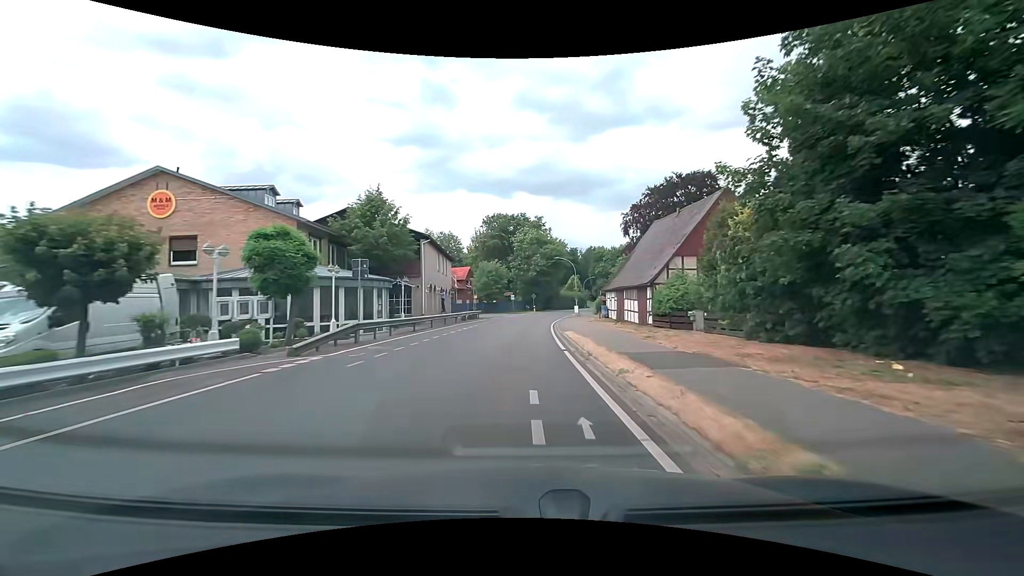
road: tertiary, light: Day
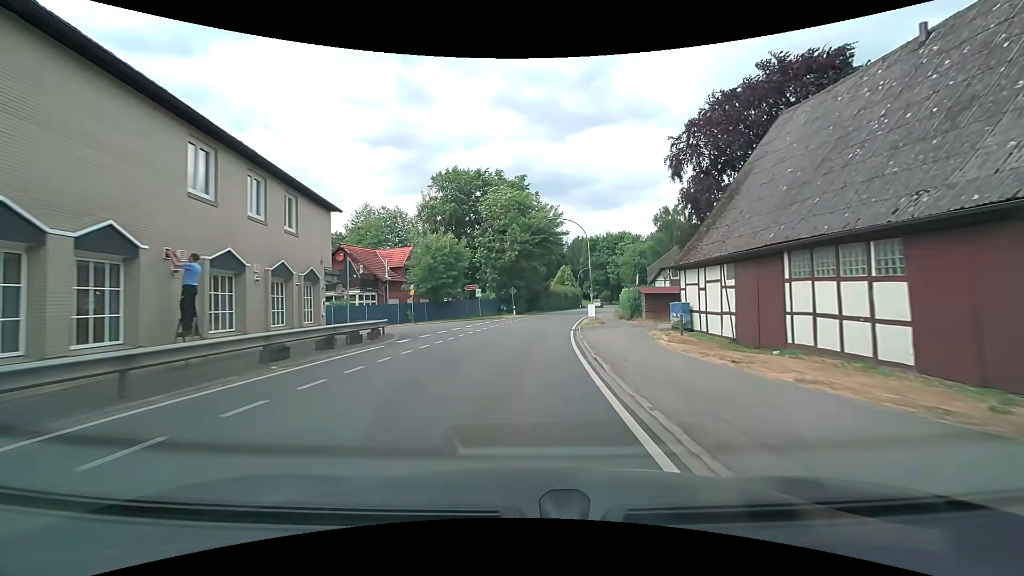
(+0.4, +30.5) m; +3°
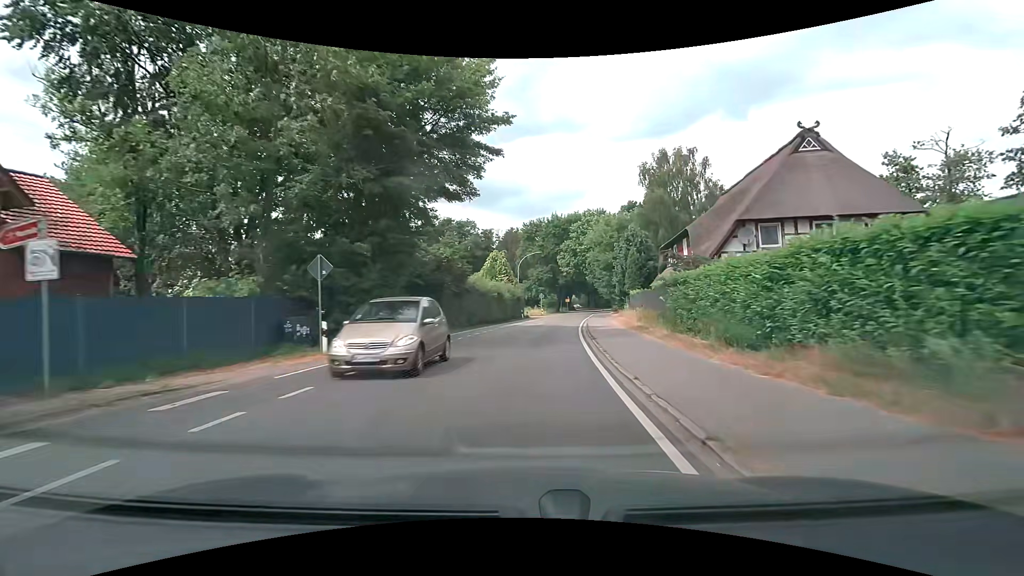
(+2.3, +38.0) m; +8°
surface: asphalt
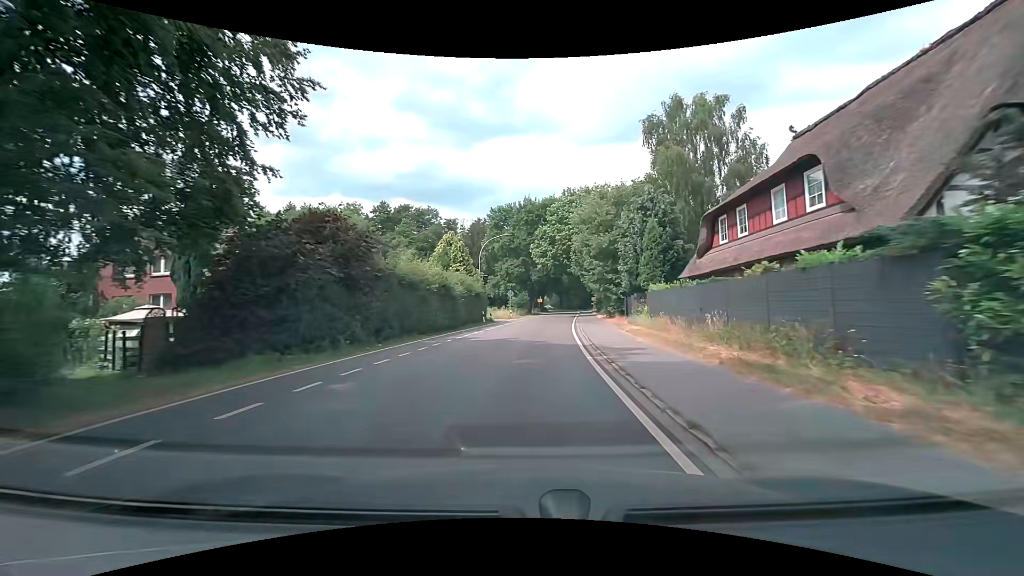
(+0.4, +15.1) m; +3°
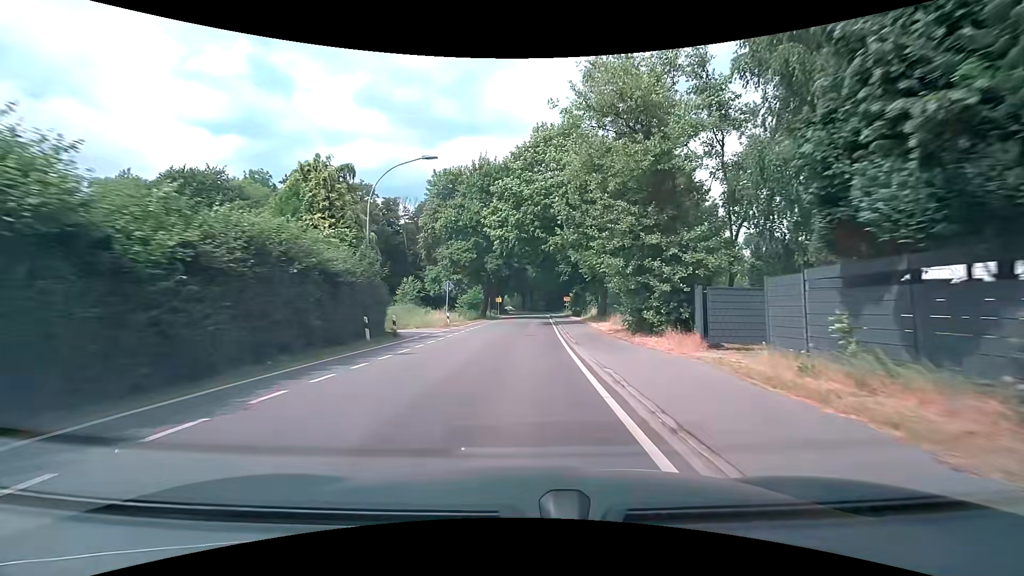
(+0.9, +22.7) m; +5°
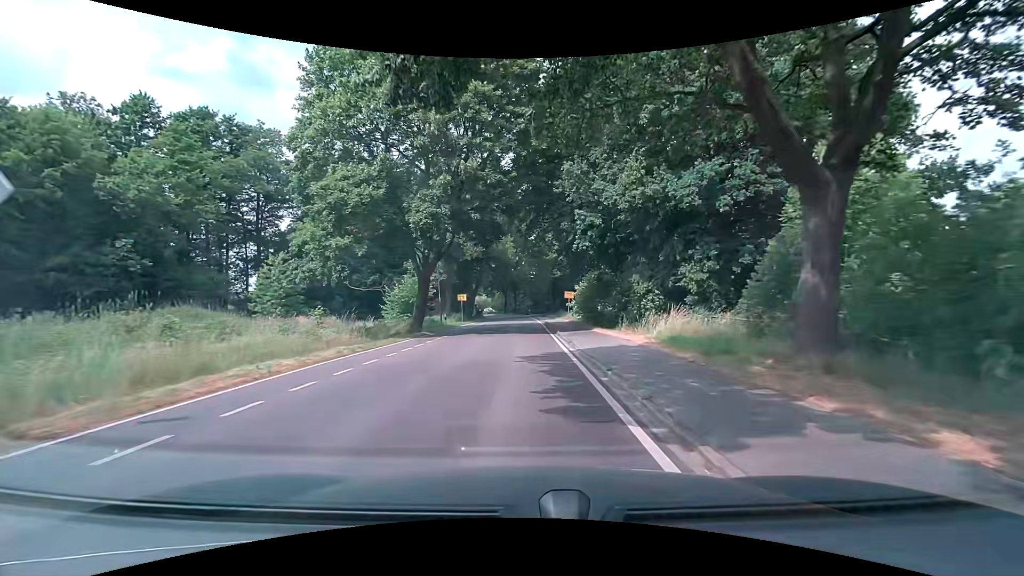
(+0.4, +30.4) m; +2°
(0, +10) (0, +20) (0, +30) (0, +40) (0, +50) (0, +60) (-1, +70) (-1, +80) (-2, +90) (-3, +100) m
